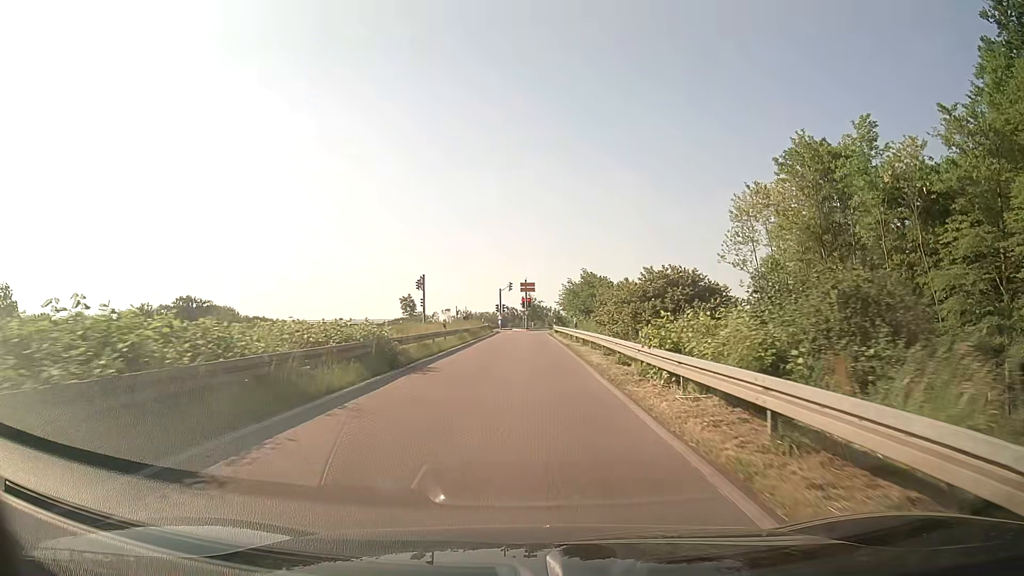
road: trunk_link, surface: asphalt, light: Day
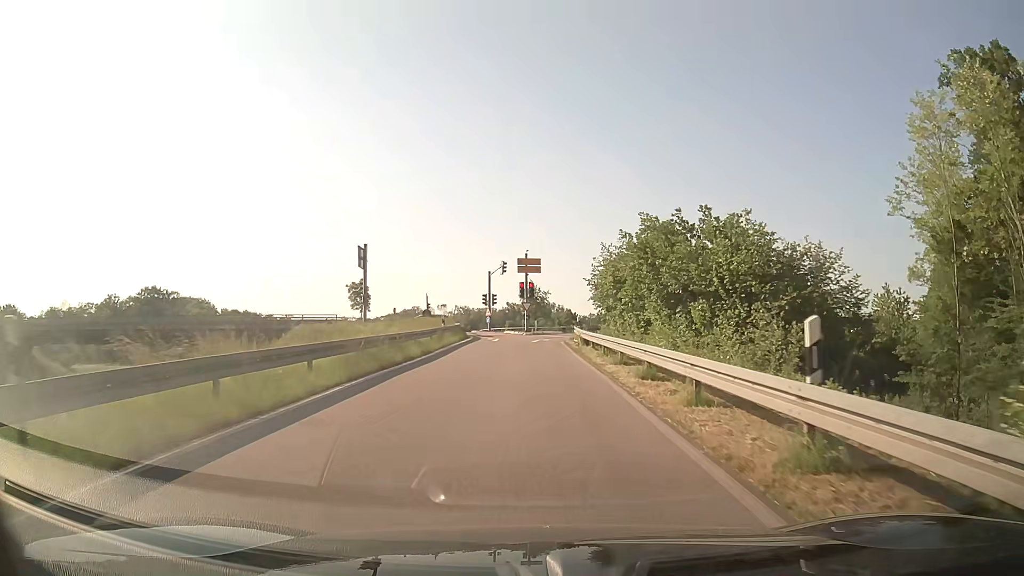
(+0.2, +28.8) m; 0°
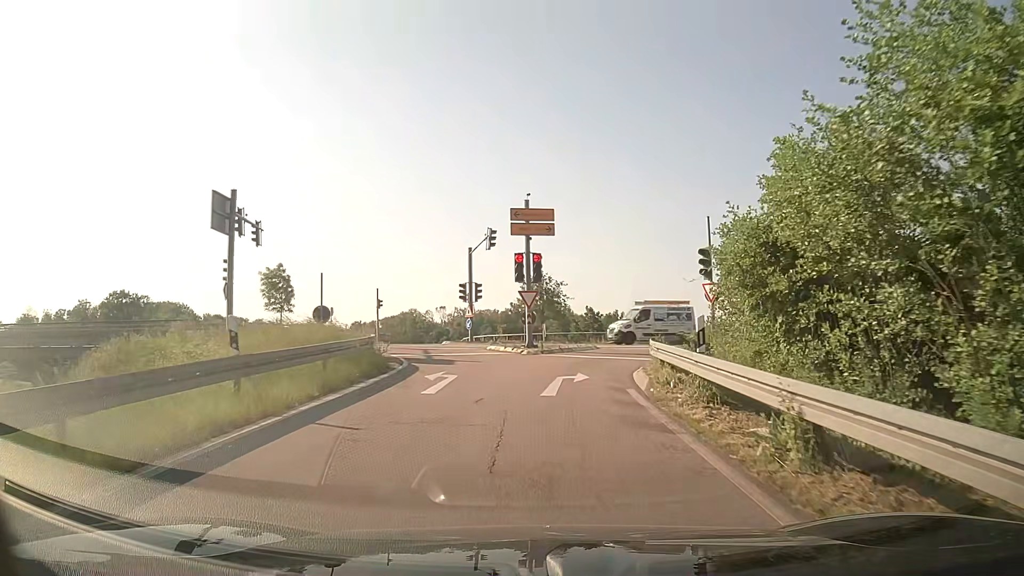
(-0.1, +23.4) m; 0°
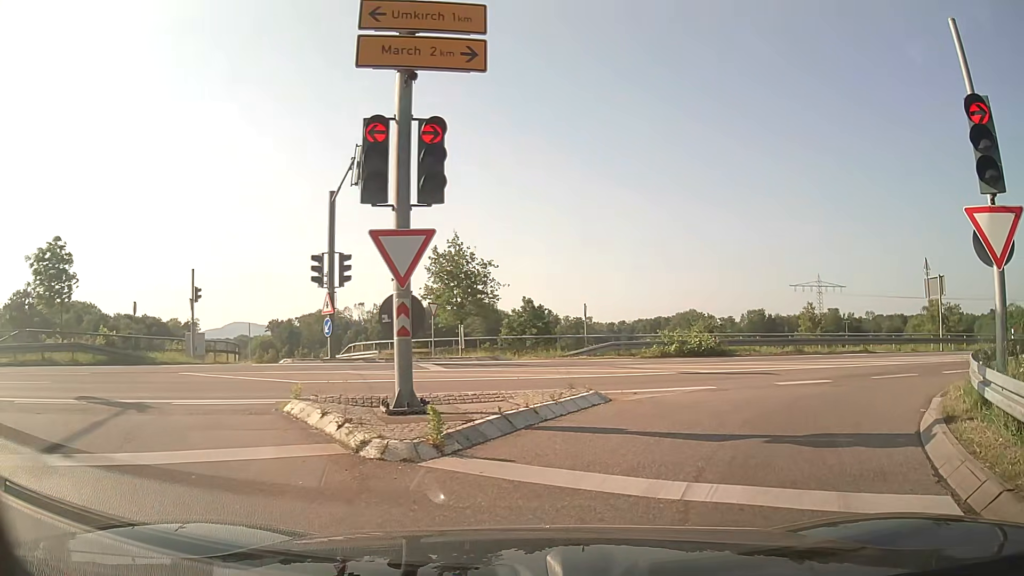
(+0.2, +17.4) m; +7°
